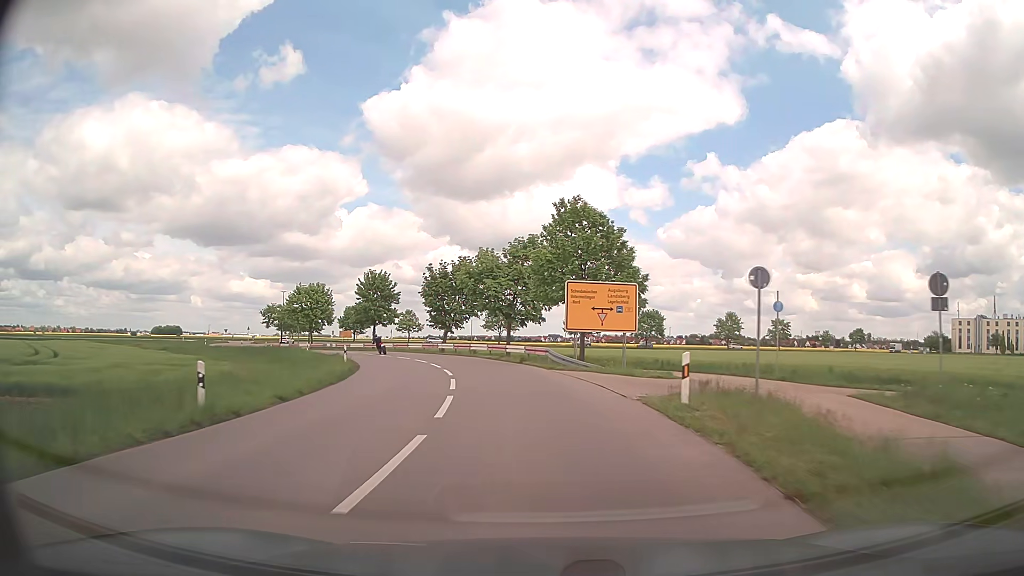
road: tertiary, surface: asphalt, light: Day
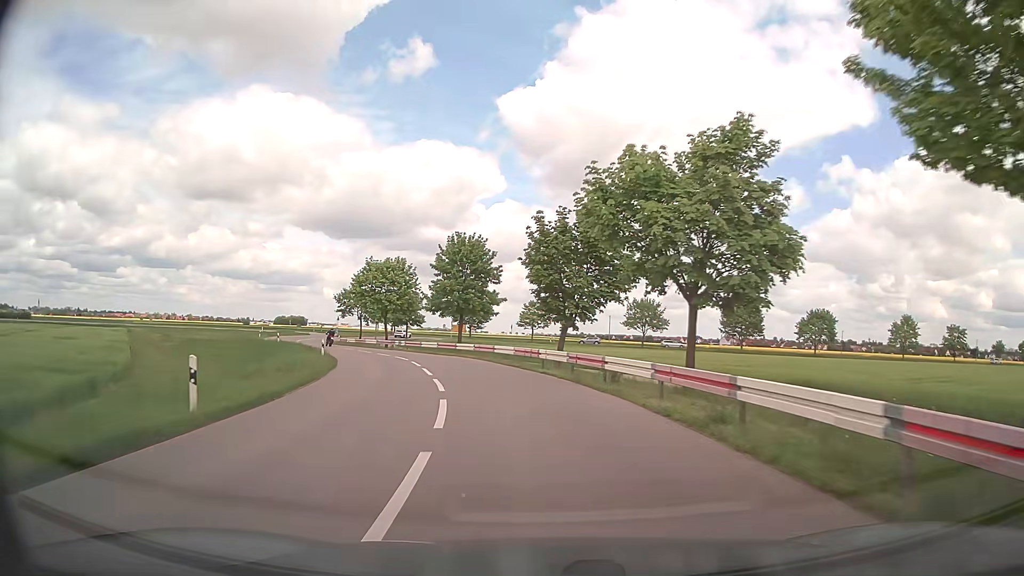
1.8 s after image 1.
(-2.1, +25.4) m; -11°
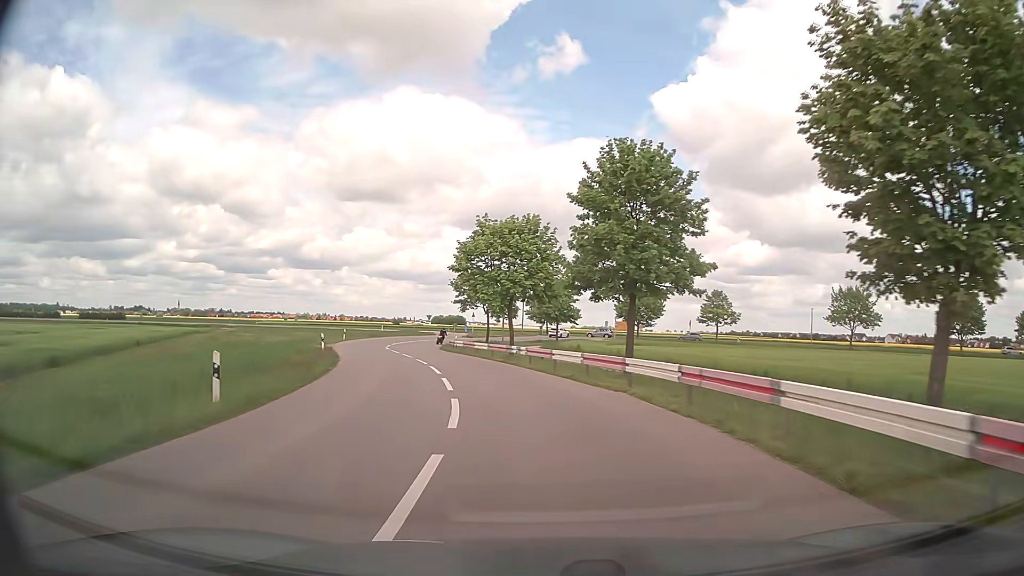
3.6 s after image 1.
(-2.8, +24.2) m; -14°
(0, +10) (-2, +20) (-4, +30) (-7, +39) (-9, +49) (-11, +59) (-10, +69) (-8, +79) (-4, +88) (+2, +96) m
